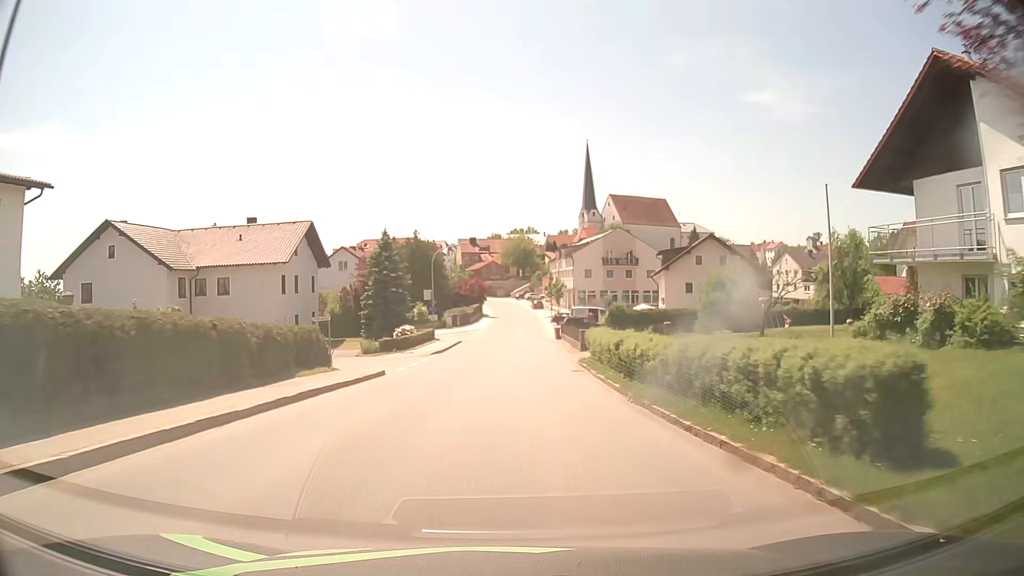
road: tertiary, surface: asphalt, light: Day
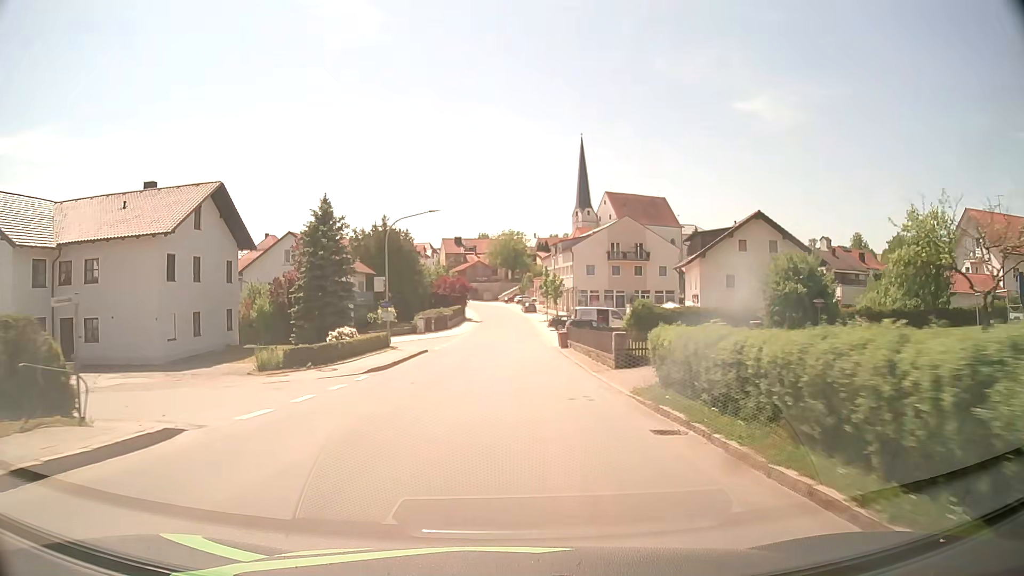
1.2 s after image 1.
(+0.2, +15.2) m; +1°
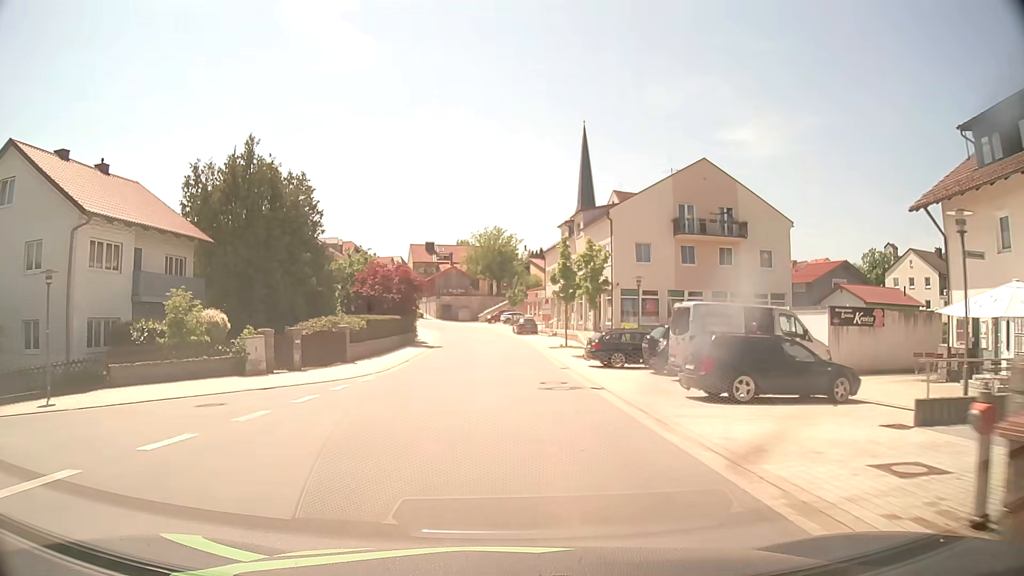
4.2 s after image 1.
(+0.6, +37.8) m; +2°
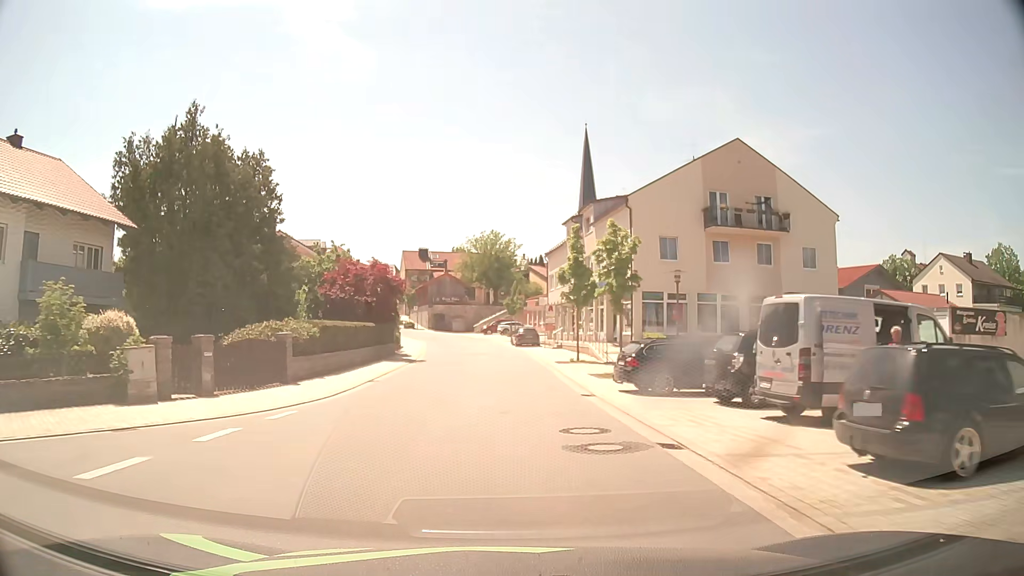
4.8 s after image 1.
(0.0, +7.6) m; 0°
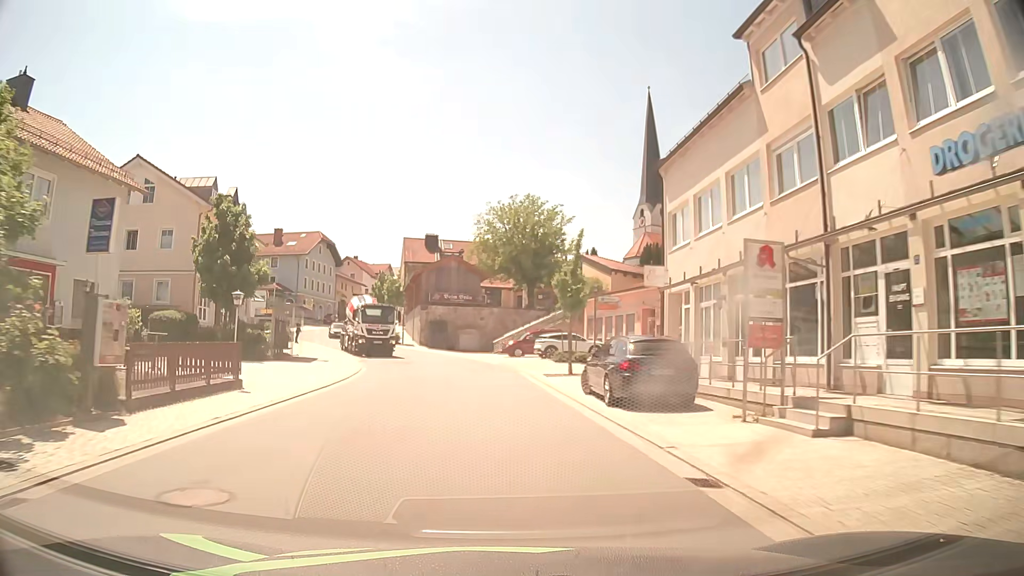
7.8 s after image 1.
(-0.6, +37.5) m; -3°
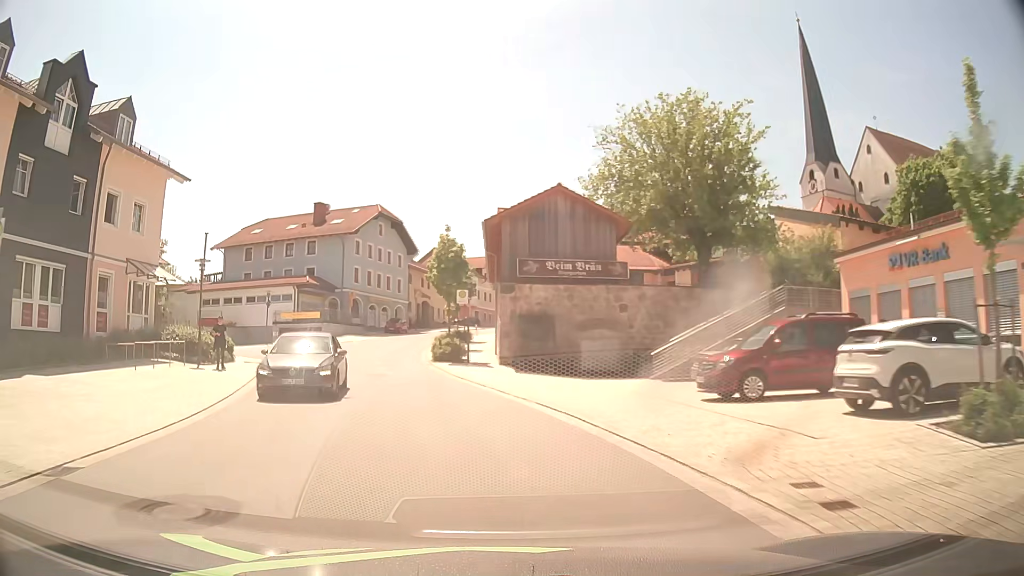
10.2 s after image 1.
(-1.2, +29.7) m; -9°
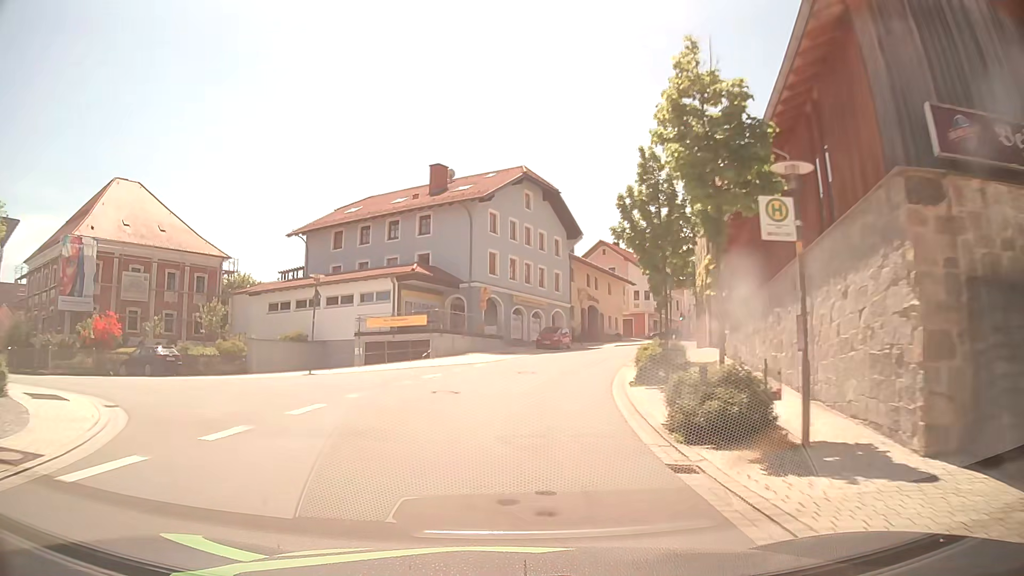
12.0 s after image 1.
(-3.4, +21.8) m; -14°
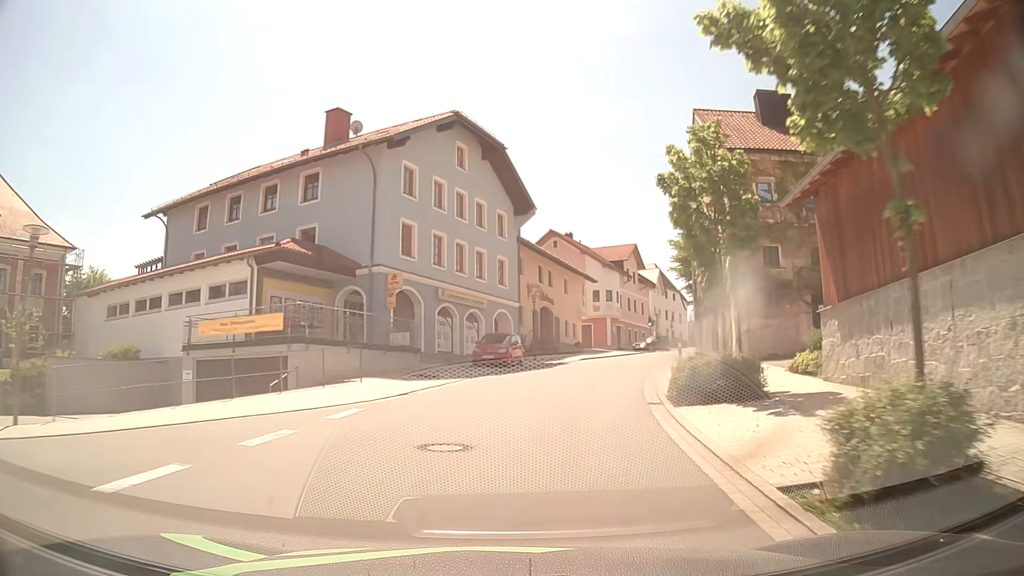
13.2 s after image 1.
(+0.5, +14.7) m; +5°
(0, +10) (+2, +20) (+5, +30) (+8, +39) (+12, +48) (+16, +57) (+20, +66) (+24, +75) (+27, +85) (+30, +94) m
